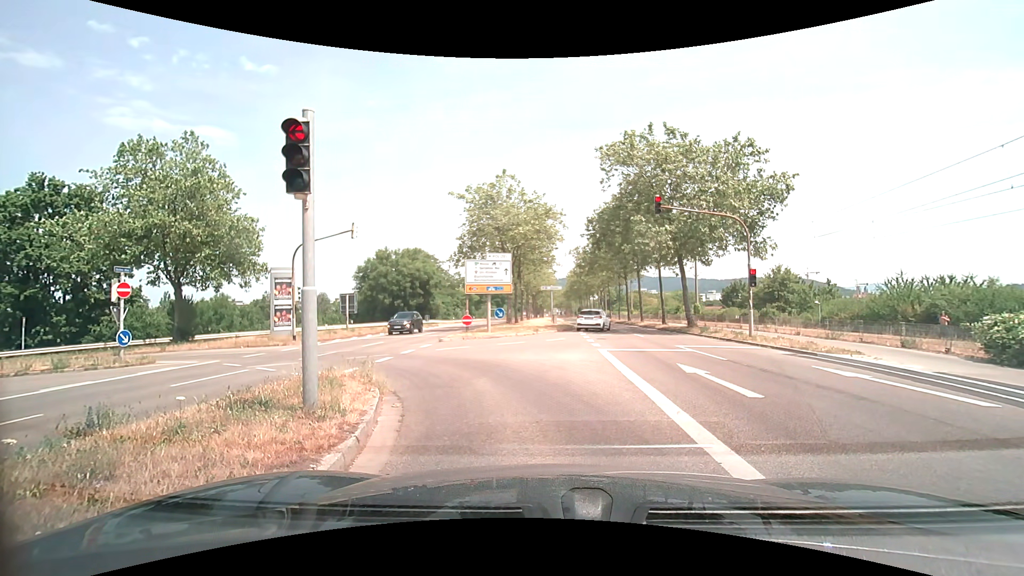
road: secondary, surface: asphalt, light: Day
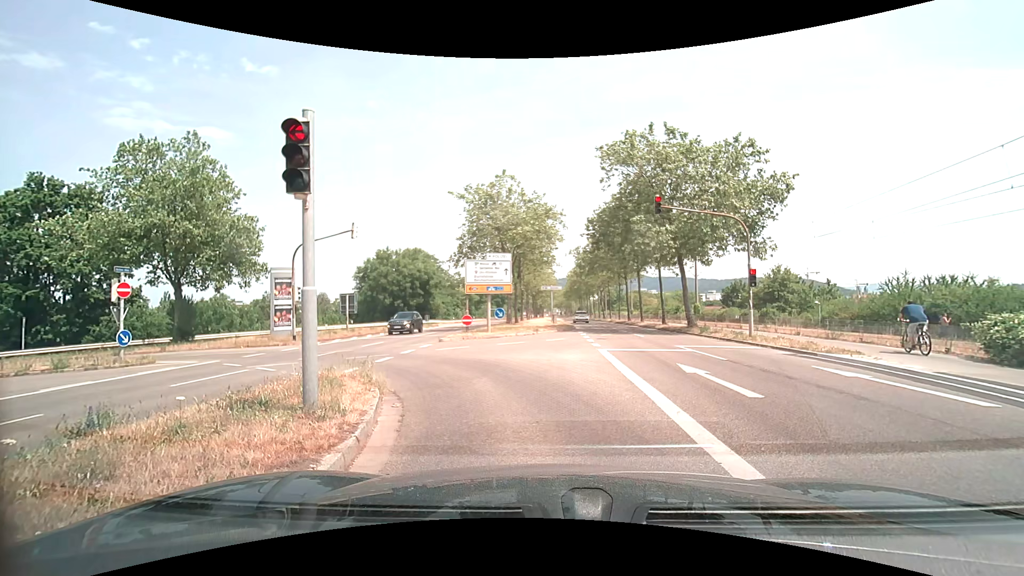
(0.0, 0.0) m; 0°
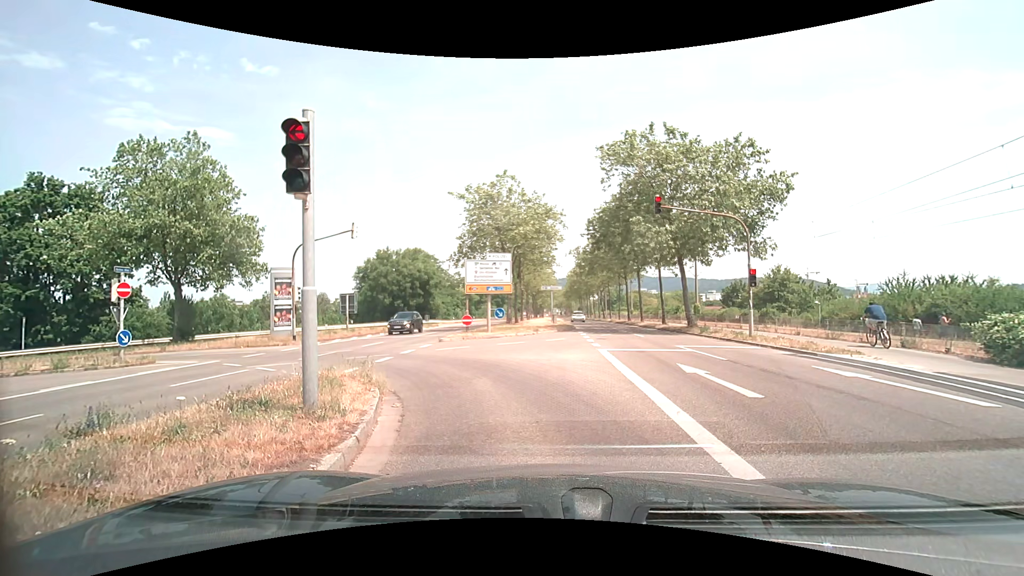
(0.0, 0.0) m; 0°
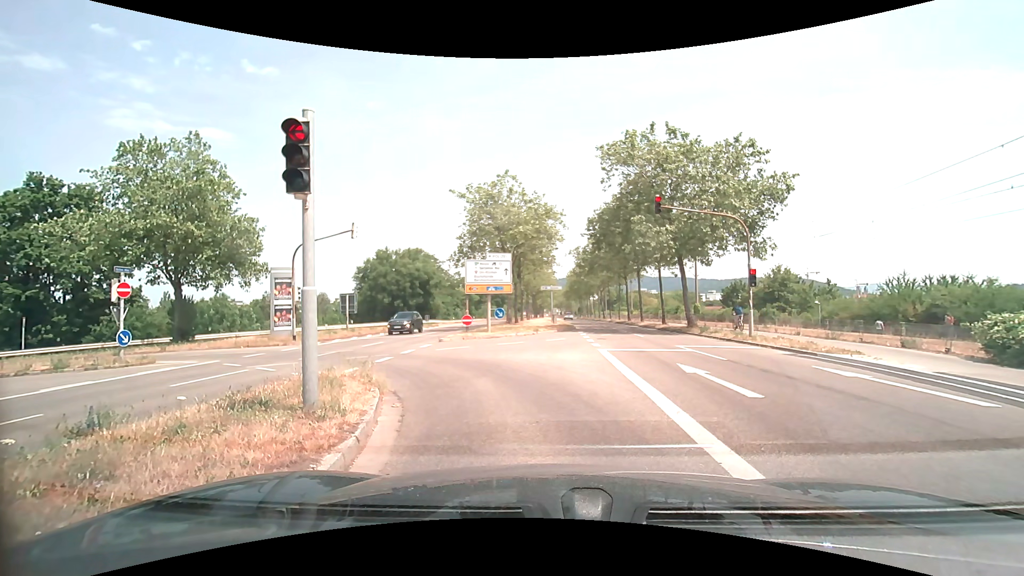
(0.0, 0.0) m; 0°
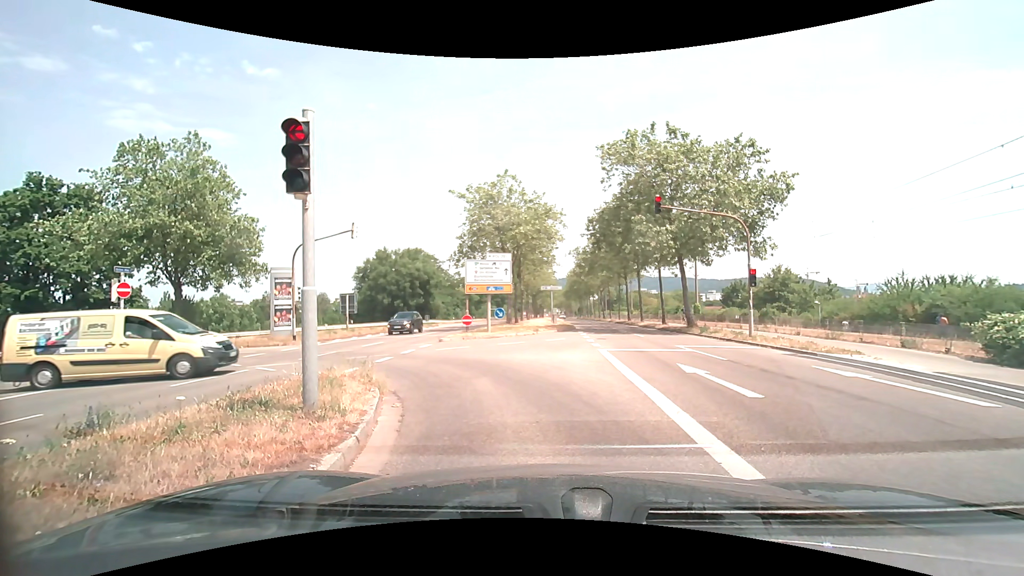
(0.0, 0.0) m; 0°
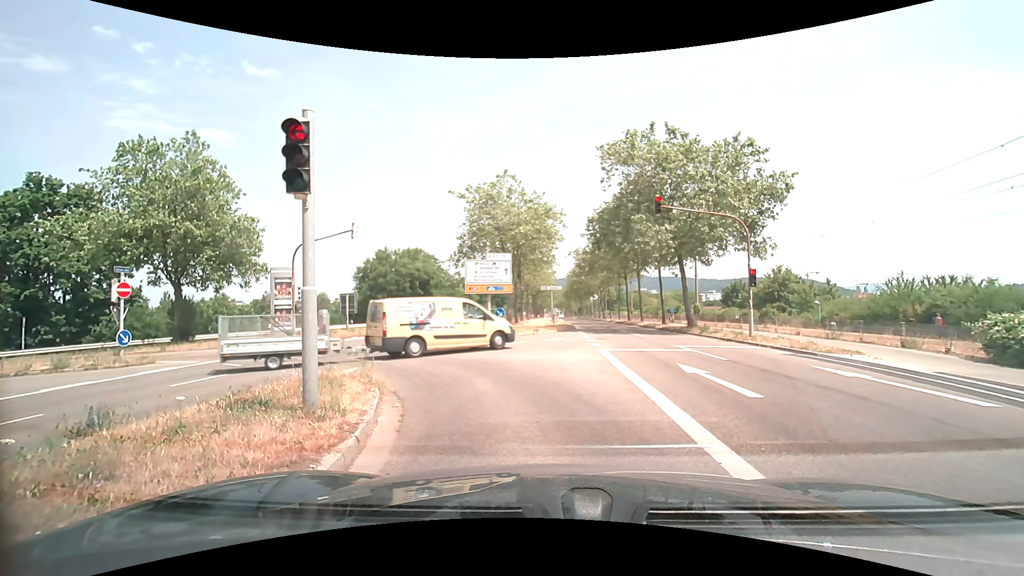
(0.0, 0.0) m; 0°
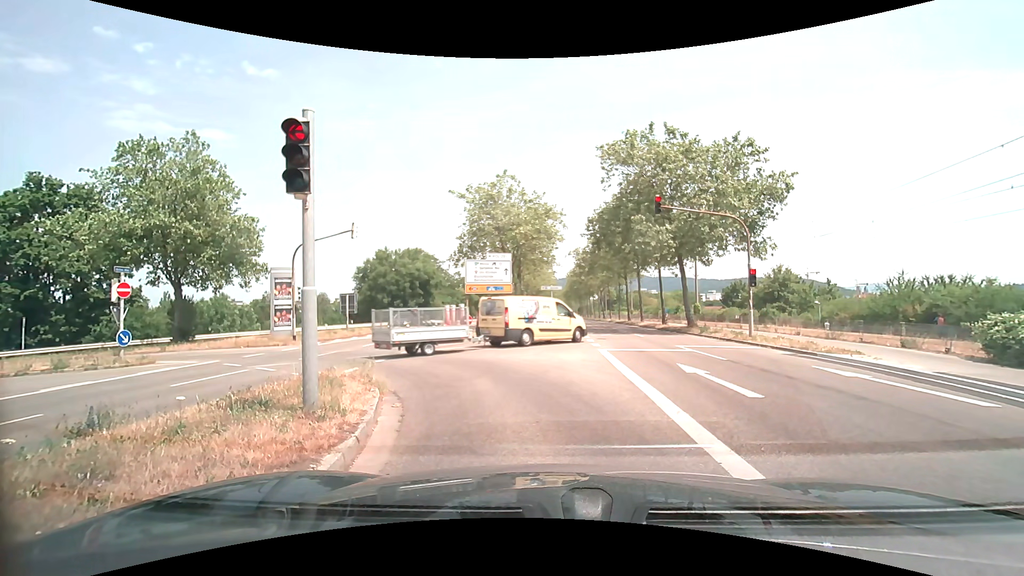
(0.0, 0.0) m; 0°
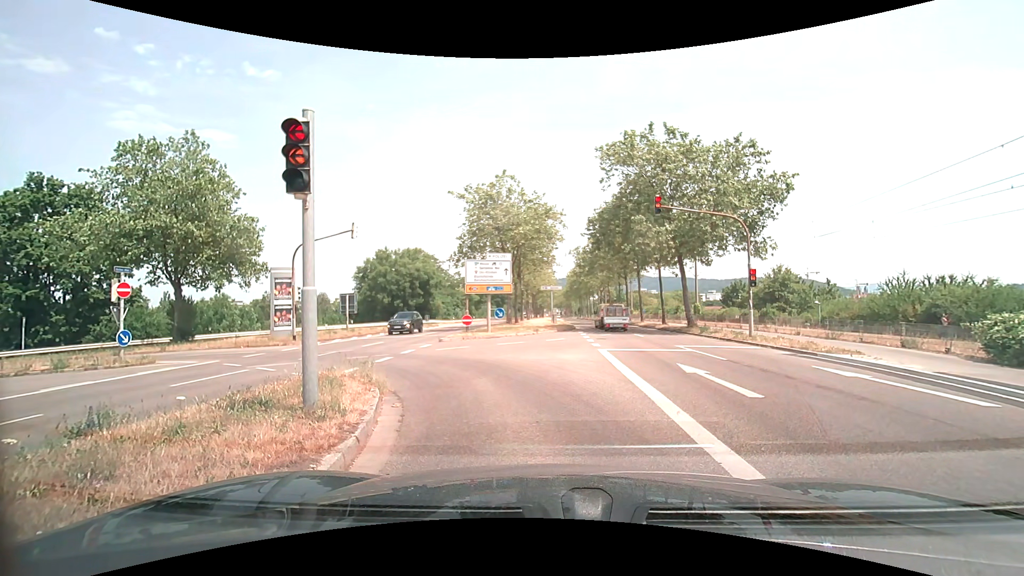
(0.0, 0.0) m; 0°
